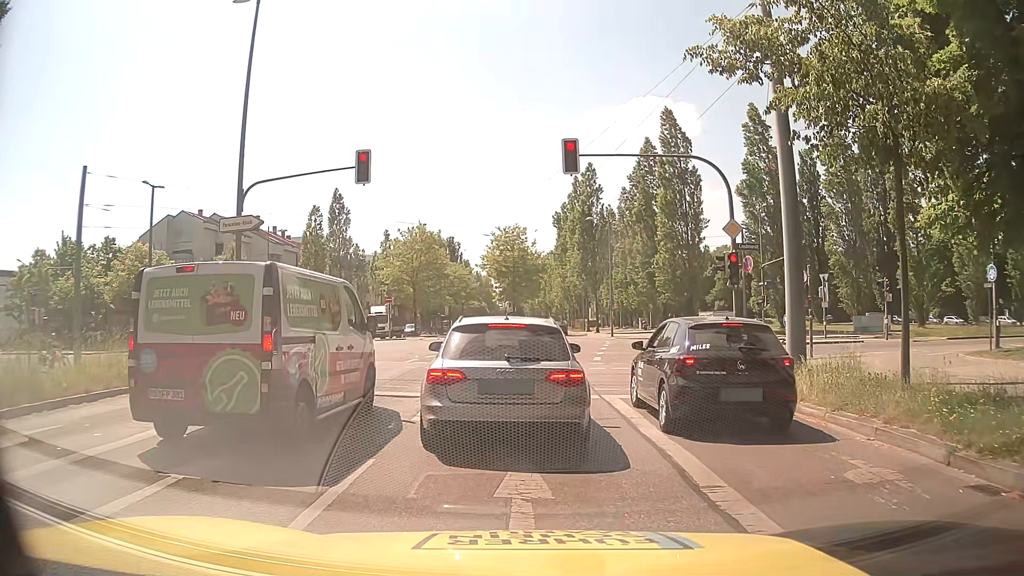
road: secondary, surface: asphalt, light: Day
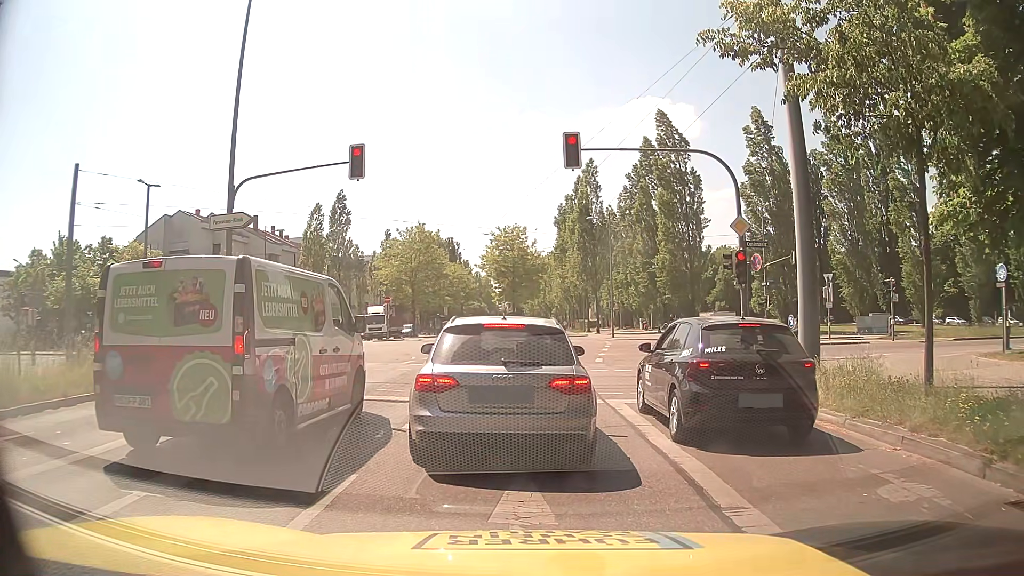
(0.0, +0.6) m; 0°
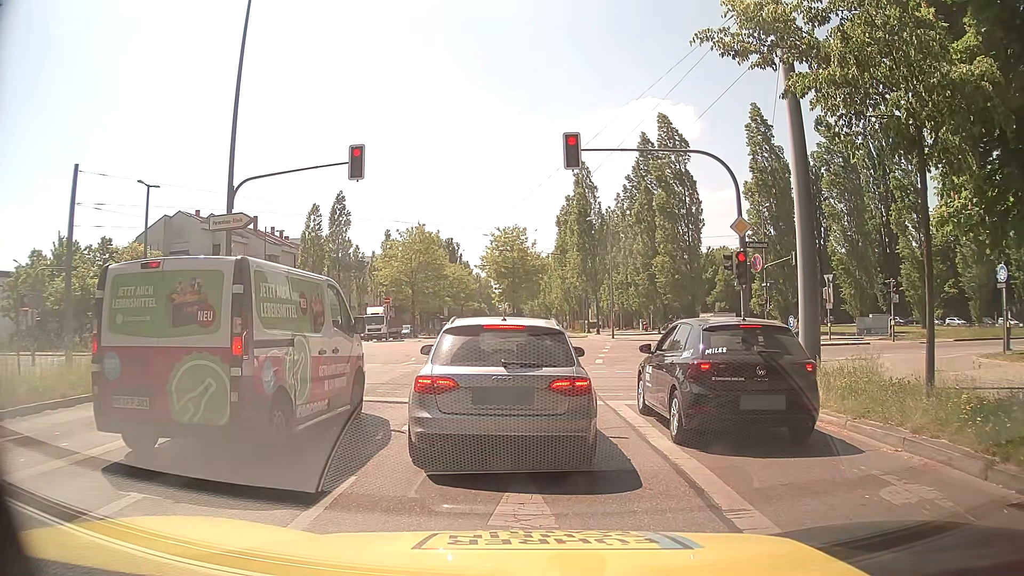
(0.0, +0.1) m; 0°
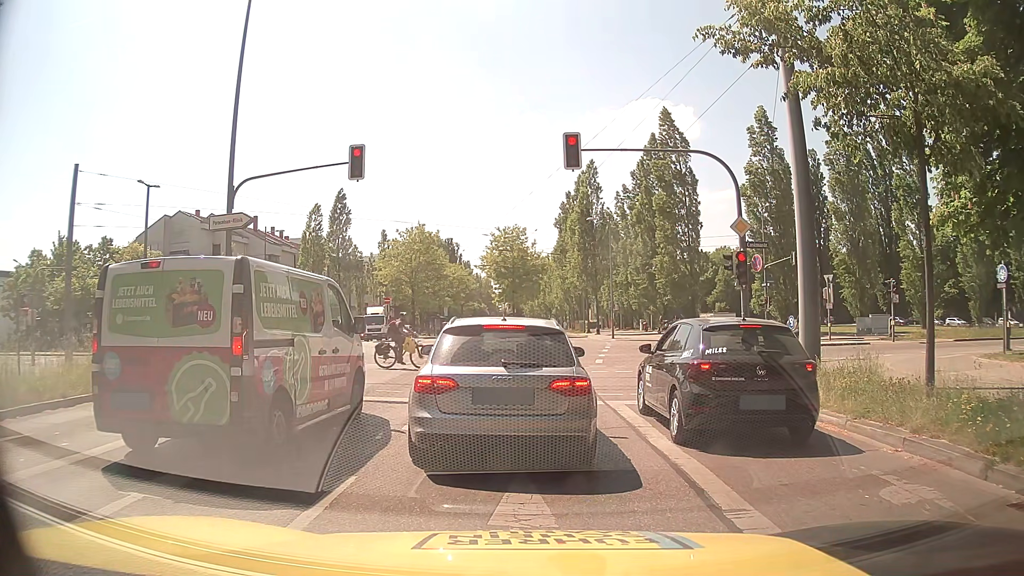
(0.0, 0.0) m; 0°
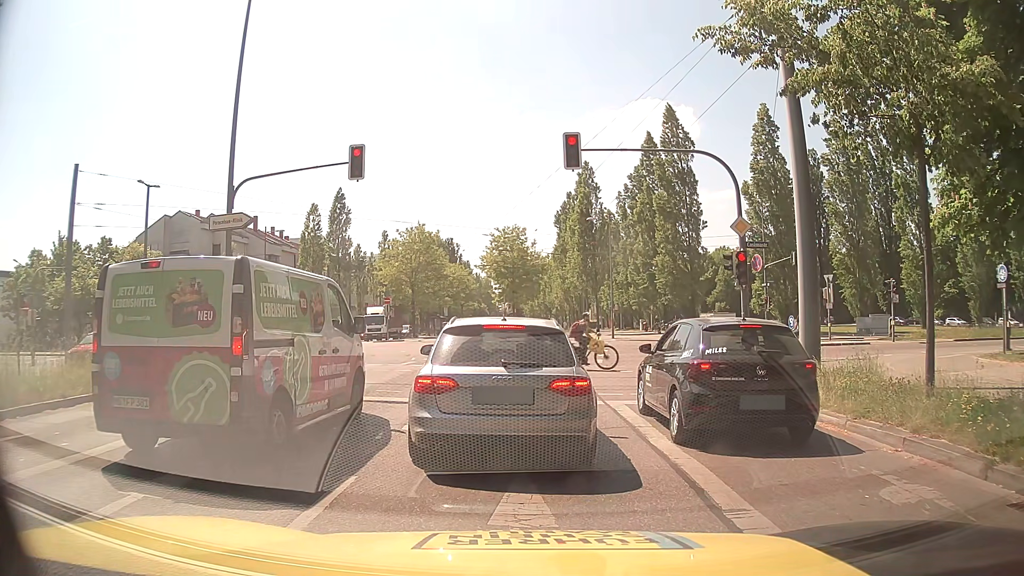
(0.0, 0.0) m; 0°
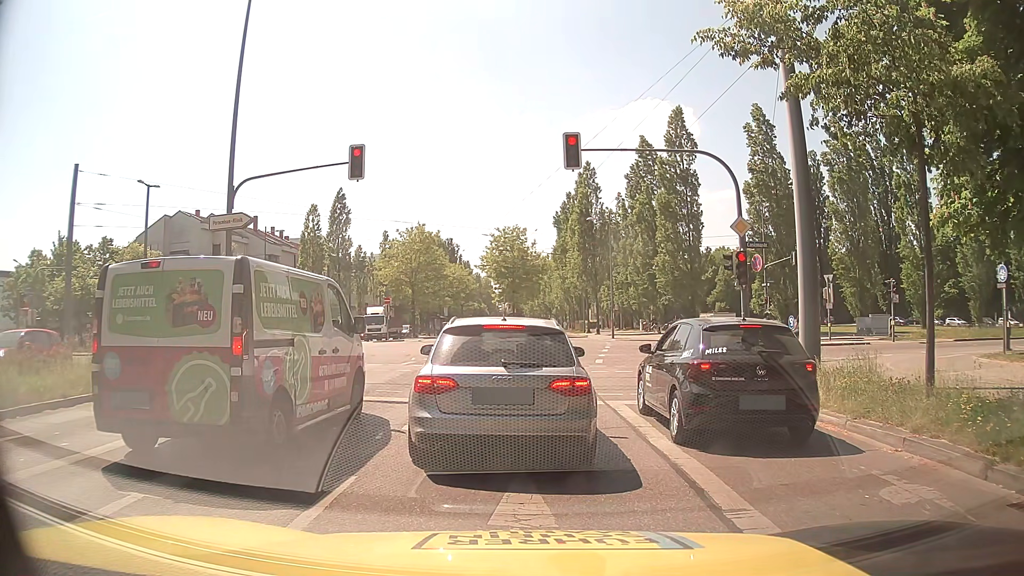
(0.0, 0.0) m; 0°
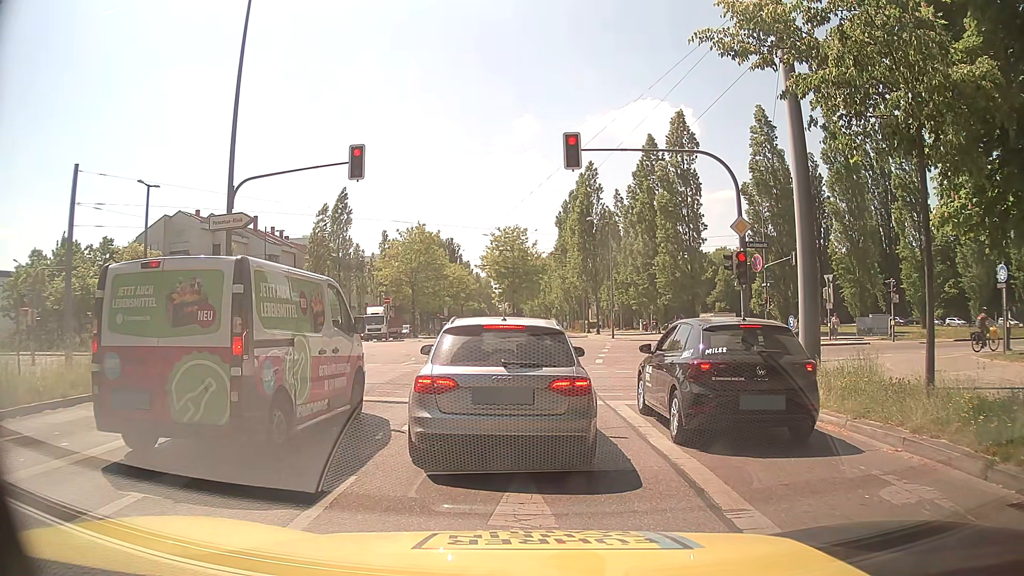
(0.0, 0.0) m; 0°
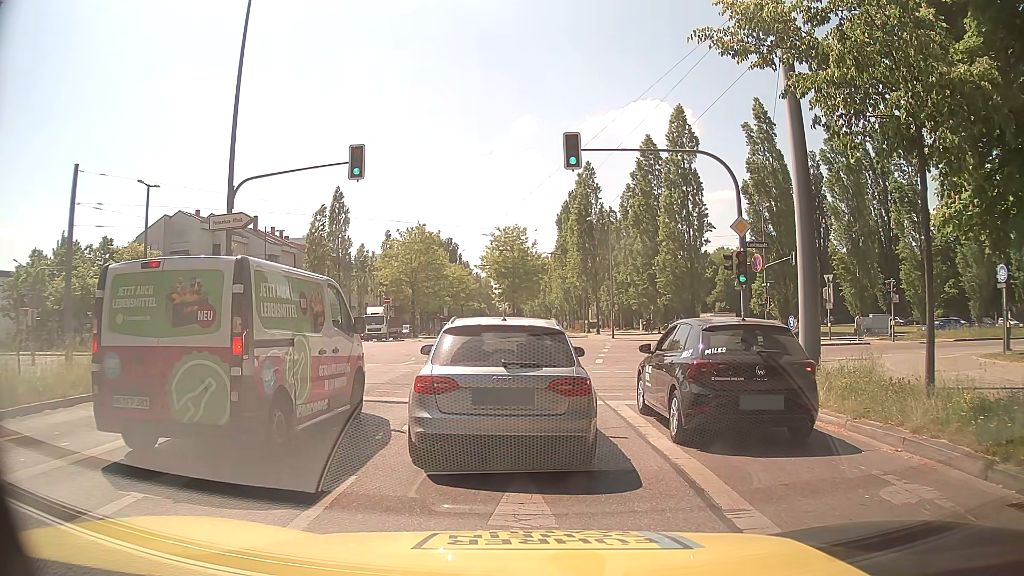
(0.0, 0.0) m; 0°
